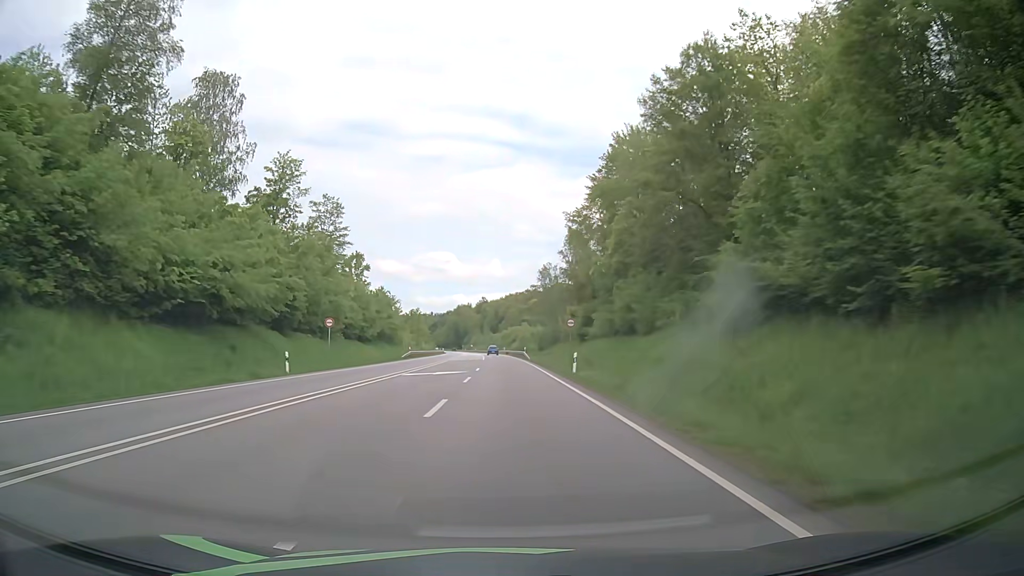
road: primary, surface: asphalt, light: Day
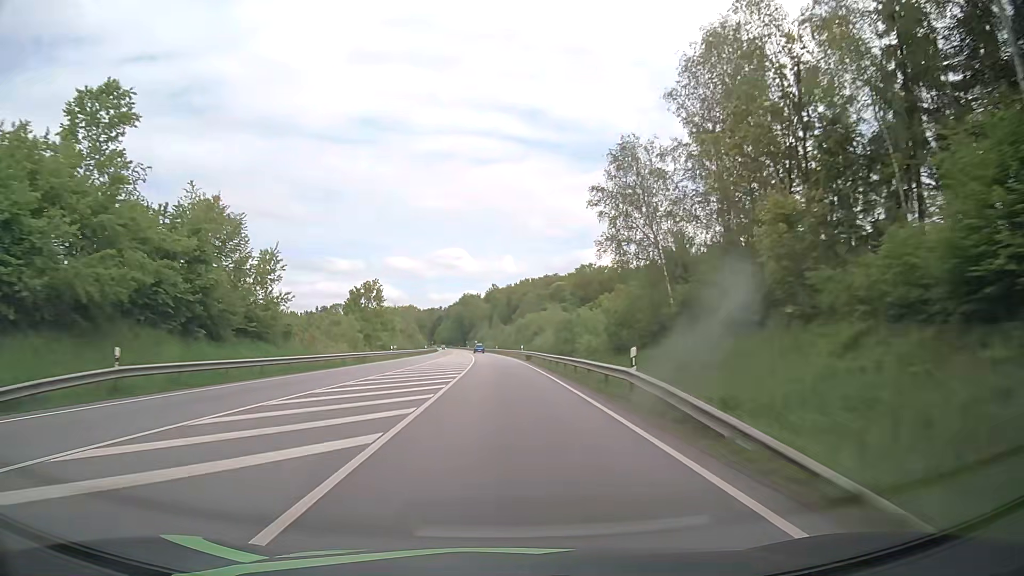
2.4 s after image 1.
(-0.7, +63.6) m; -1°
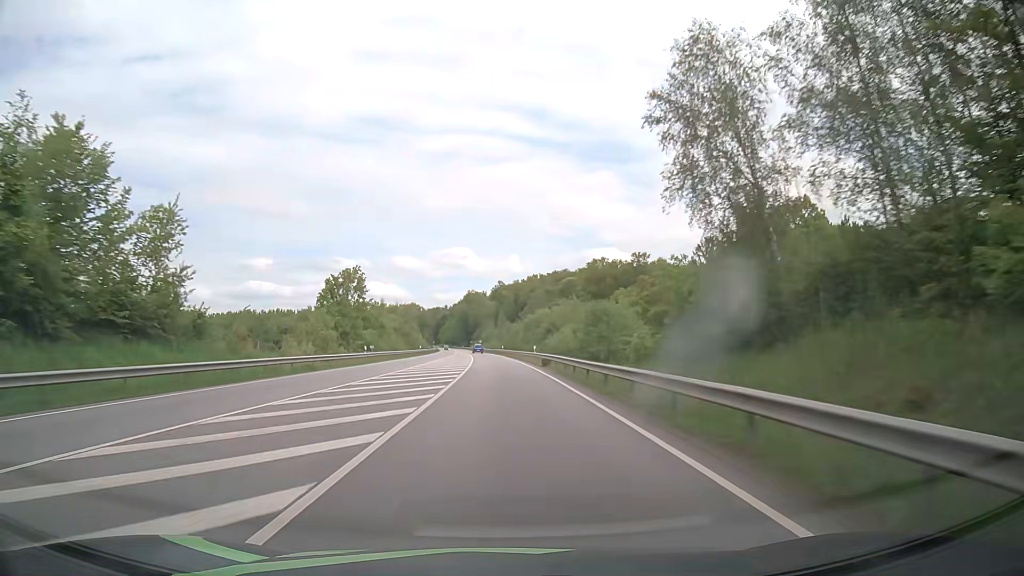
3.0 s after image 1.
(-0.1, +15.9) m; -1°
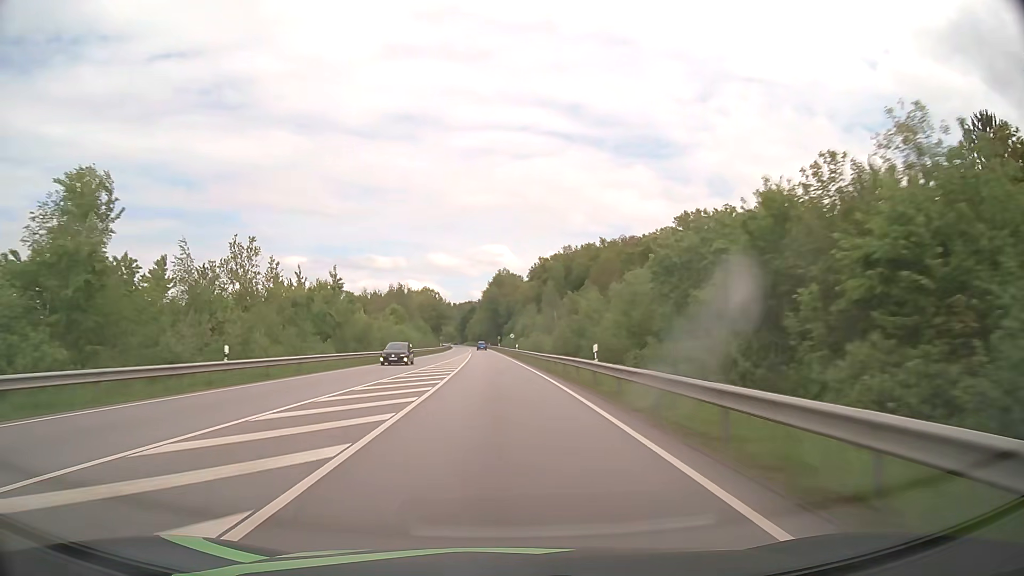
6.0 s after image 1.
(-1.7, +79.5) m; -3°
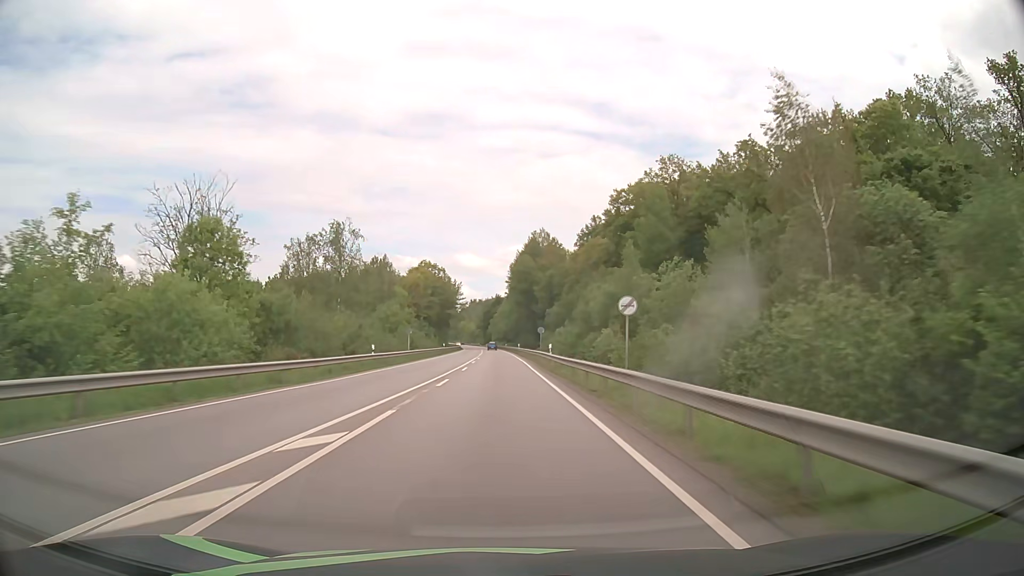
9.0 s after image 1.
(-2.0, +79.6) m; -3°
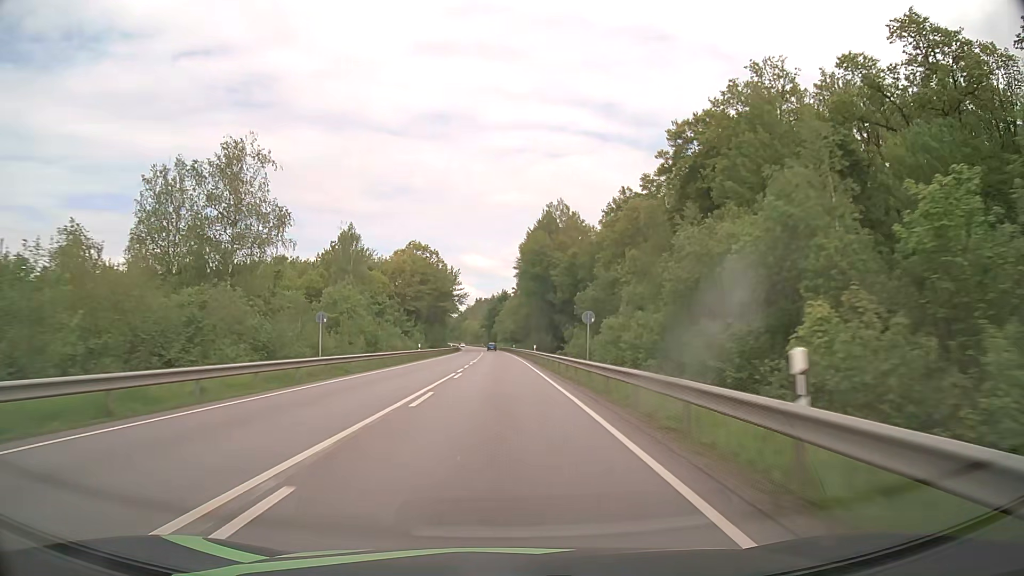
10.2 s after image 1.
(-0.1, +31.9) m; -1°
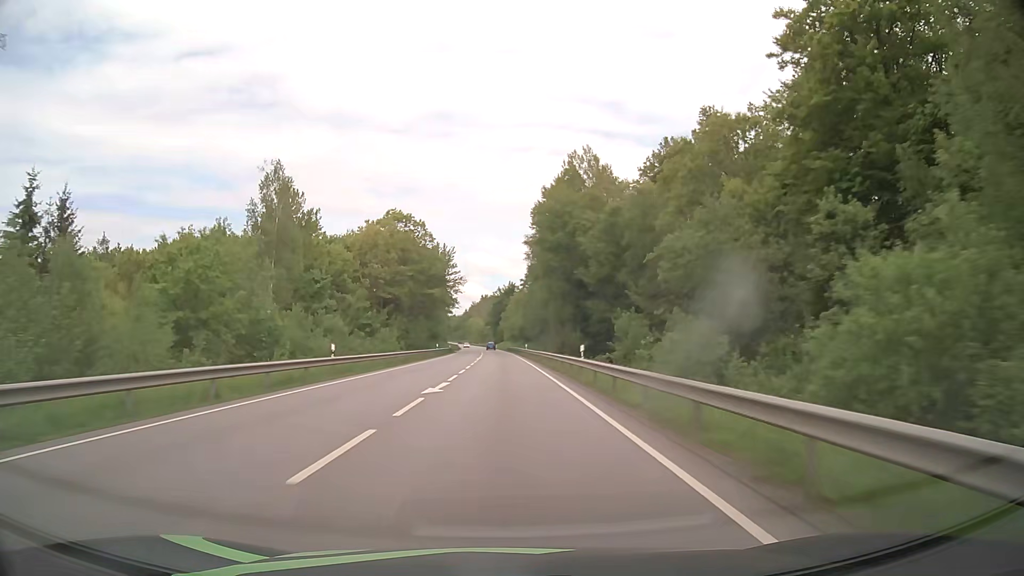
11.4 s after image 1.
(-0.1, +31.9) m; 0°
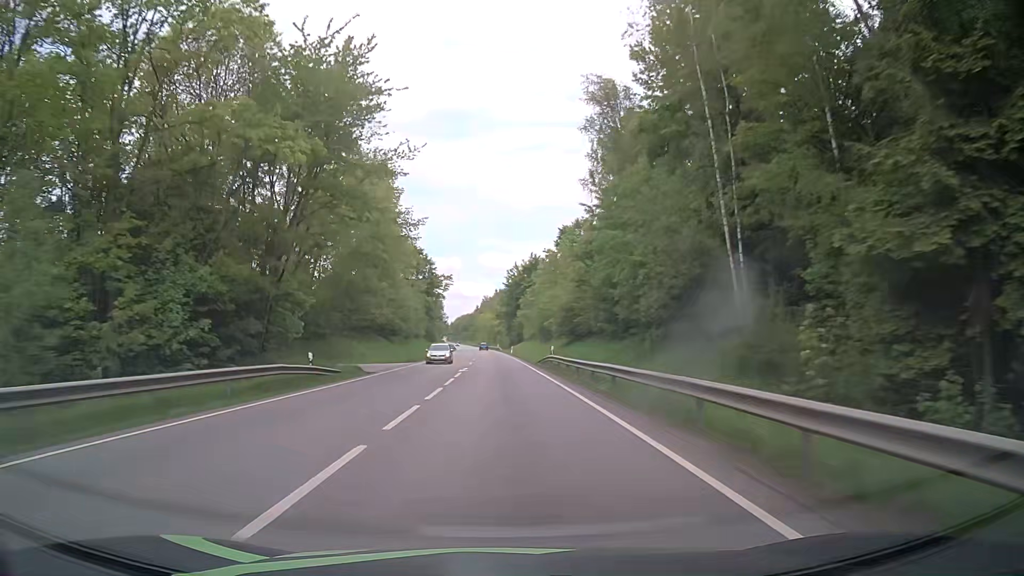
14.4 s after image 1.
(-1.0, +80.0) m; -2°
(0, +10) (0, +20) (0, +30) (0, +40) (0, +50) (0, +60) (-1, +70) (-1, +80) (-1, +90) (-2, +100) m
